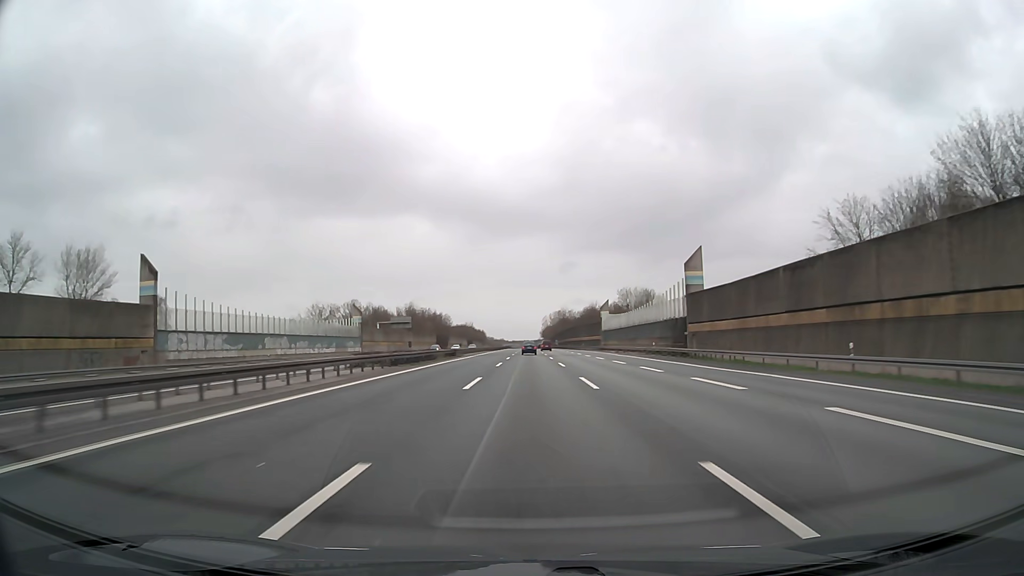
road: motorway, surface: asphalt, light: Day
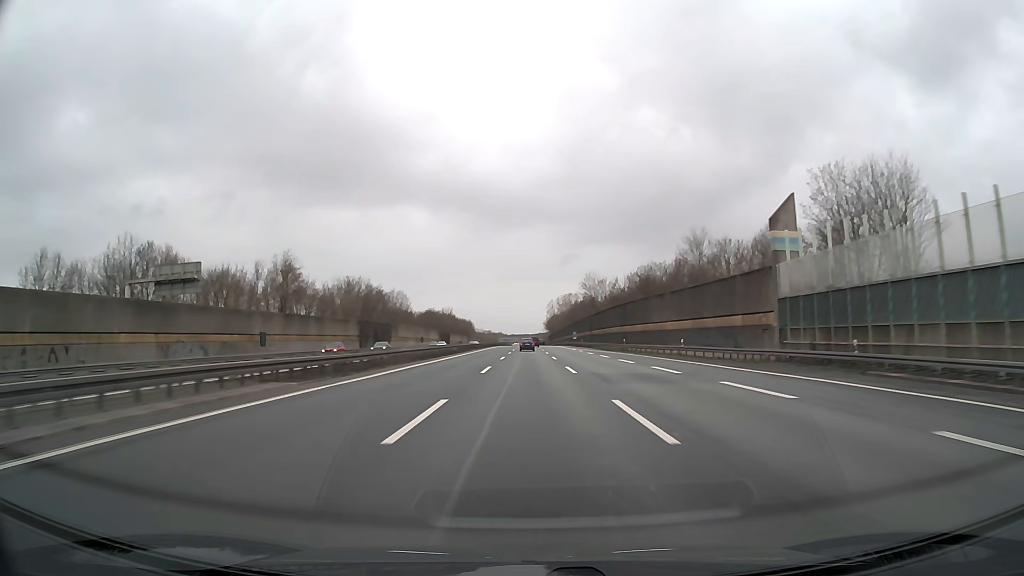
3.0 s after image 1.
(0.0, +100.6) m; 0°
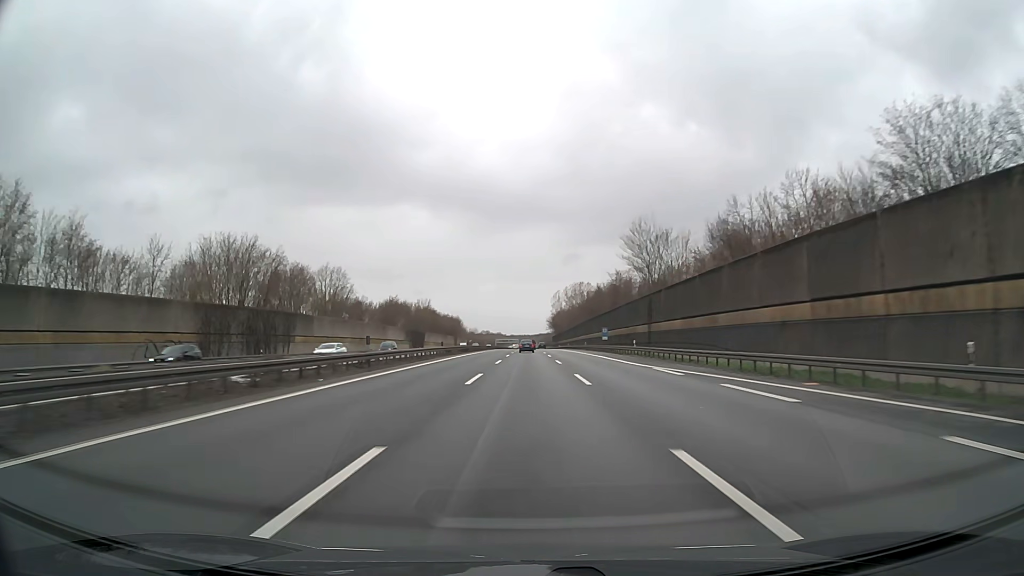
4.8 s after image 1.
(0.0, +60.6) m; 0°
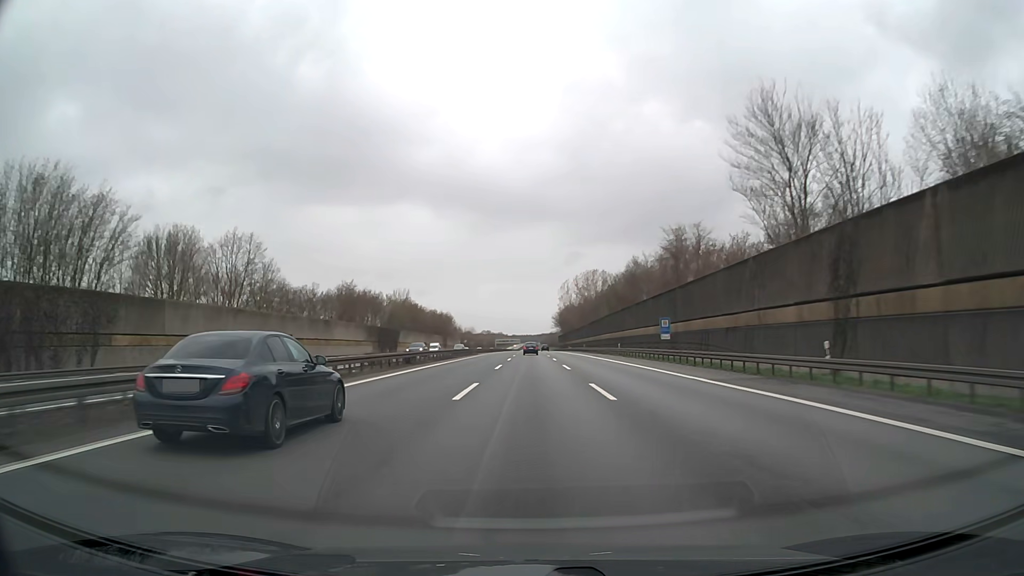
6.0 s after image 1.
(-0.1, +40.6) m; 0°
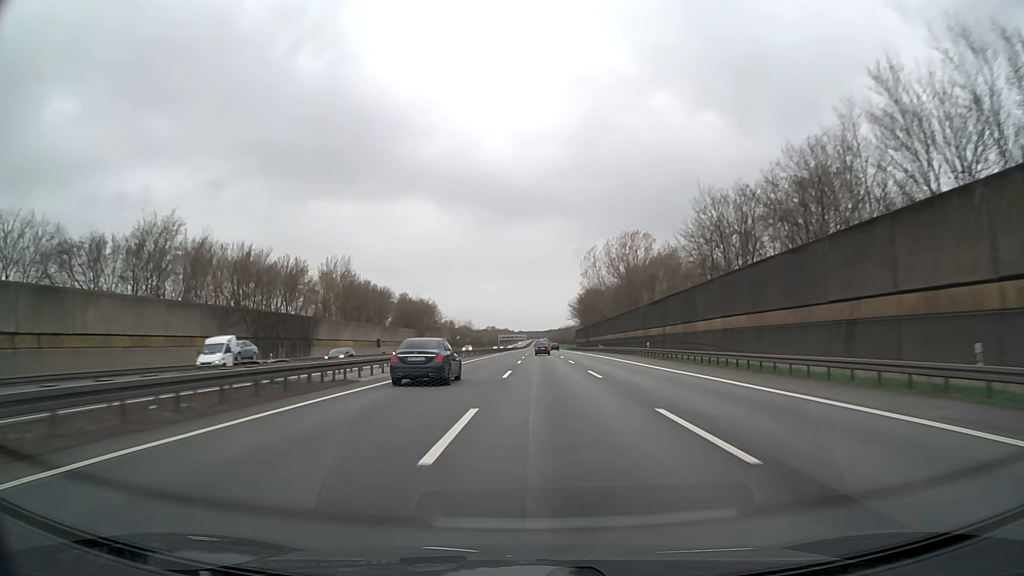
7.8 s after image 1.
(-0.3, +62.1) m; -1°
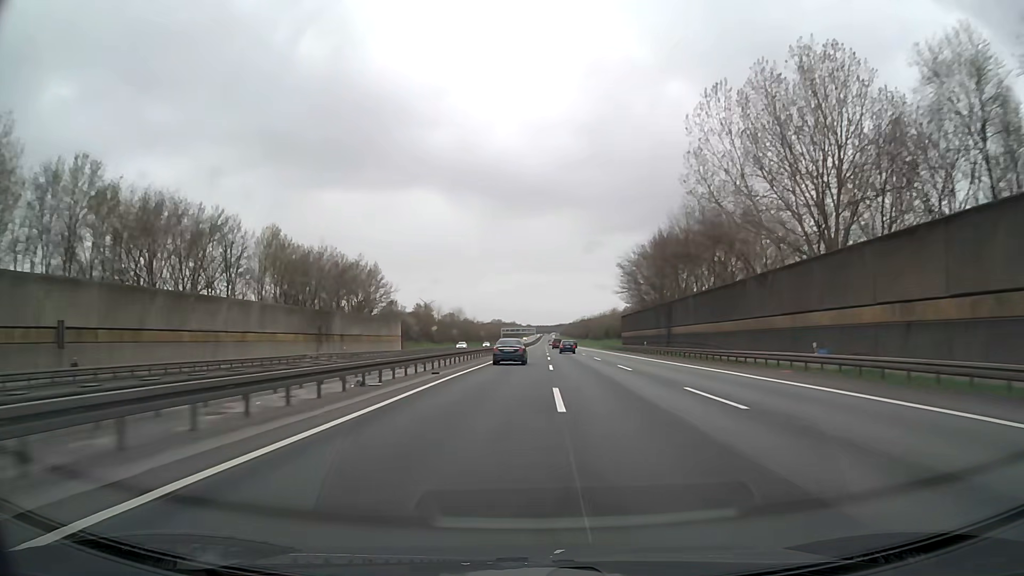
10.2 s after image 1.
(-0.5, +84.9) m; -1°
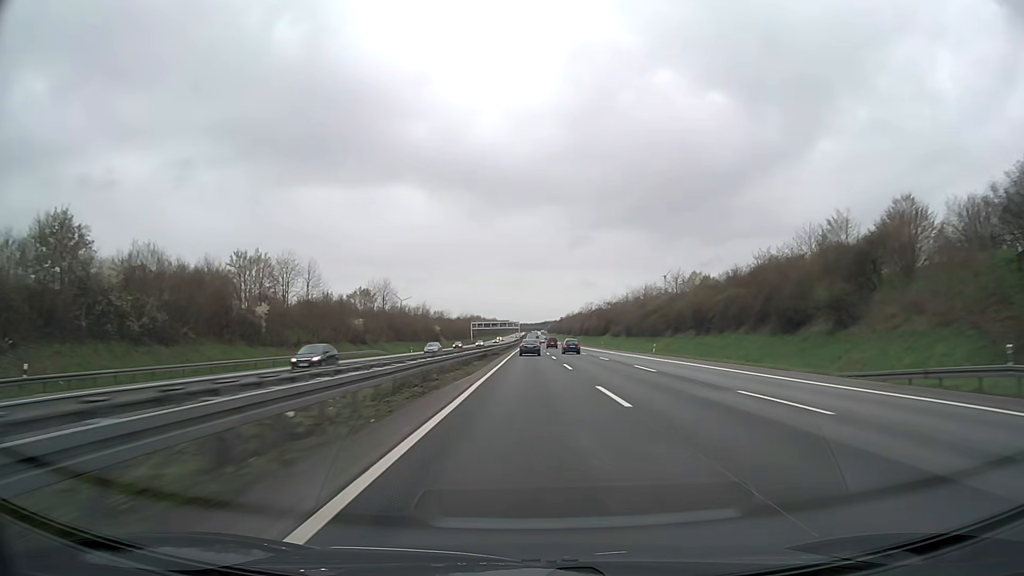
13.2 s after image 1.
(+0.7, +108.7) m; +1°
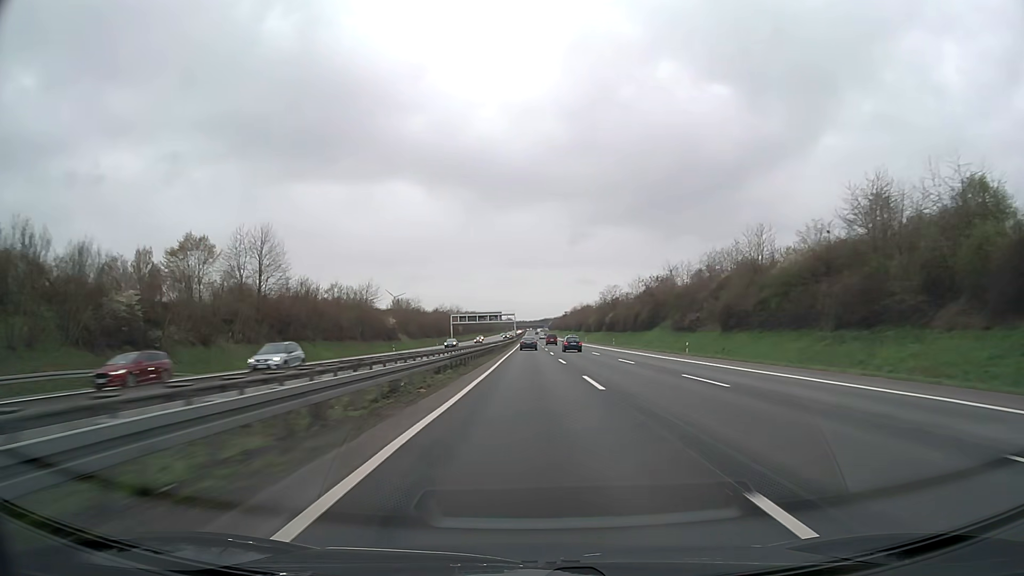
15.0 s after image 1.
(+0.2, +66.1) m; 0°
(0, +10) (0, +20) (0, +30) (0, +40) (0, +50) (0, +60) (0, +70) (0, +80) (0, +90) (0, +100) m
